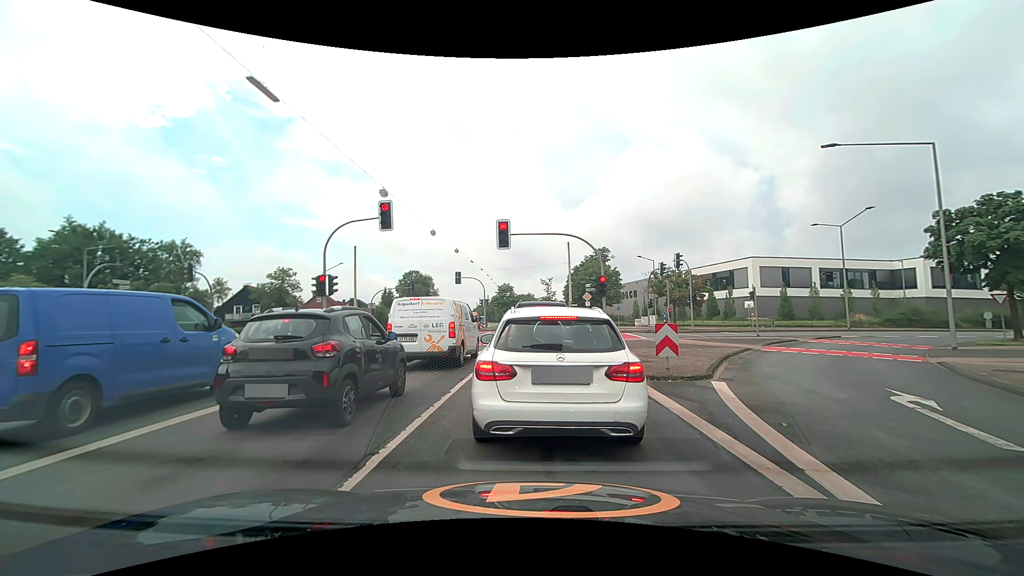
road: secondary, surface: asphalt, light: Day
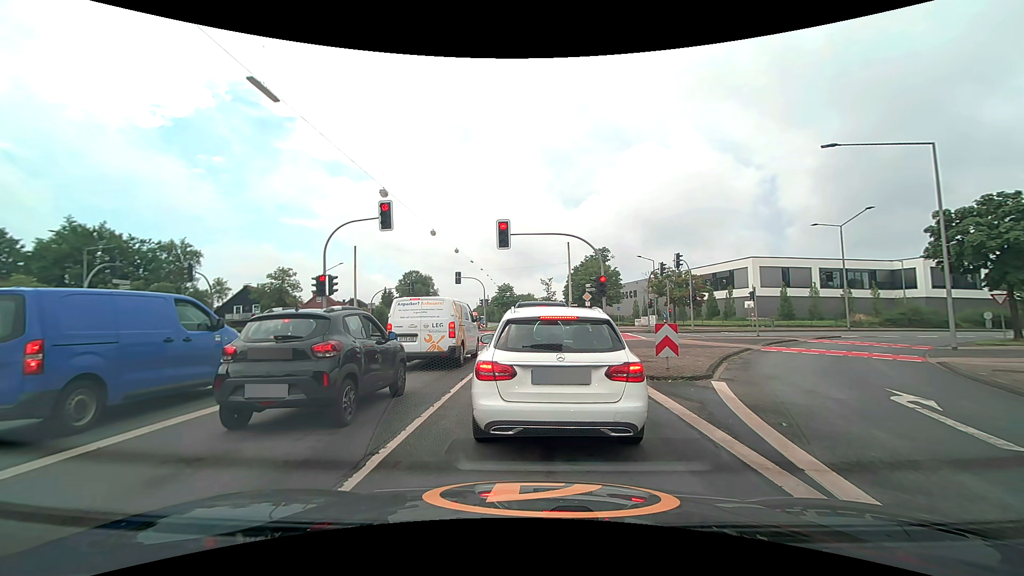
(0.0, 0.0) m; 0°
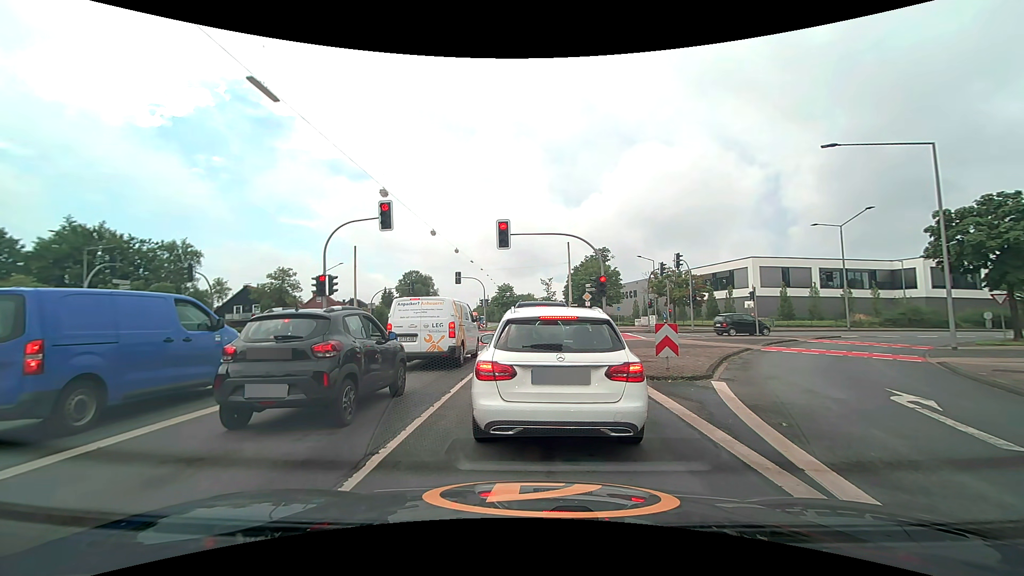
(0.0, 0.0) m; 0°
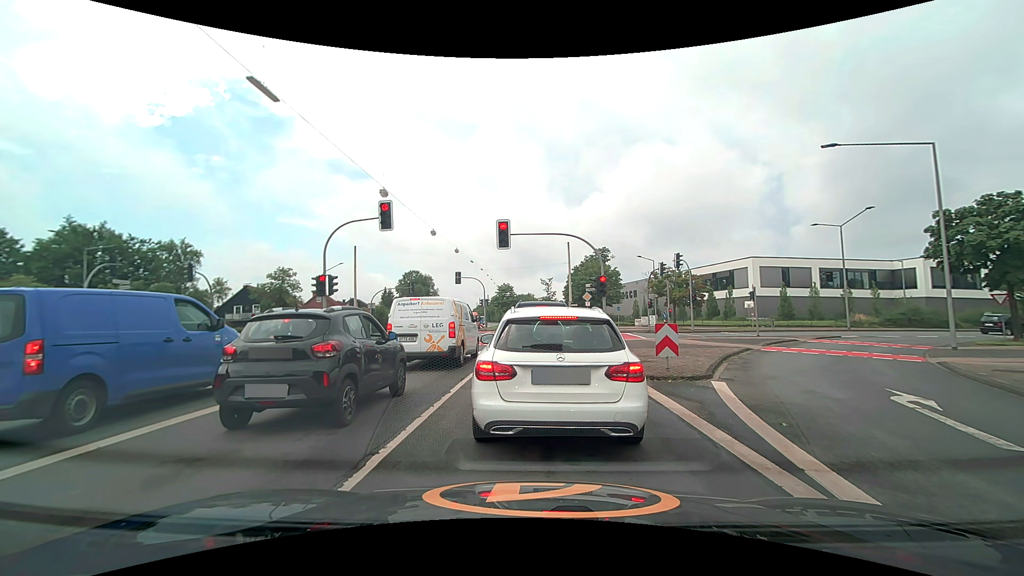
(0.0, 0.0) m; 0°
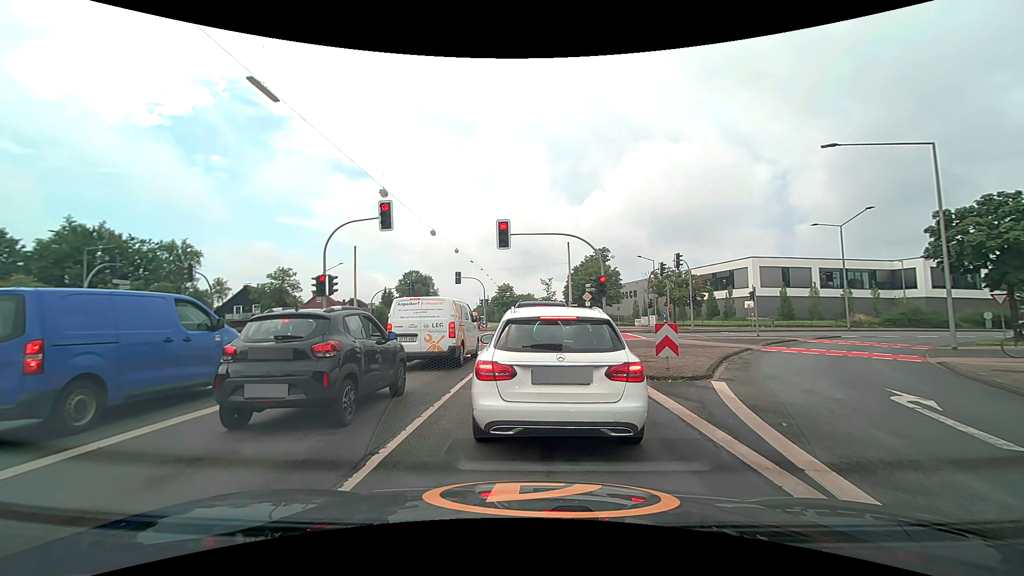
(0.0, 0.0) m; 0°
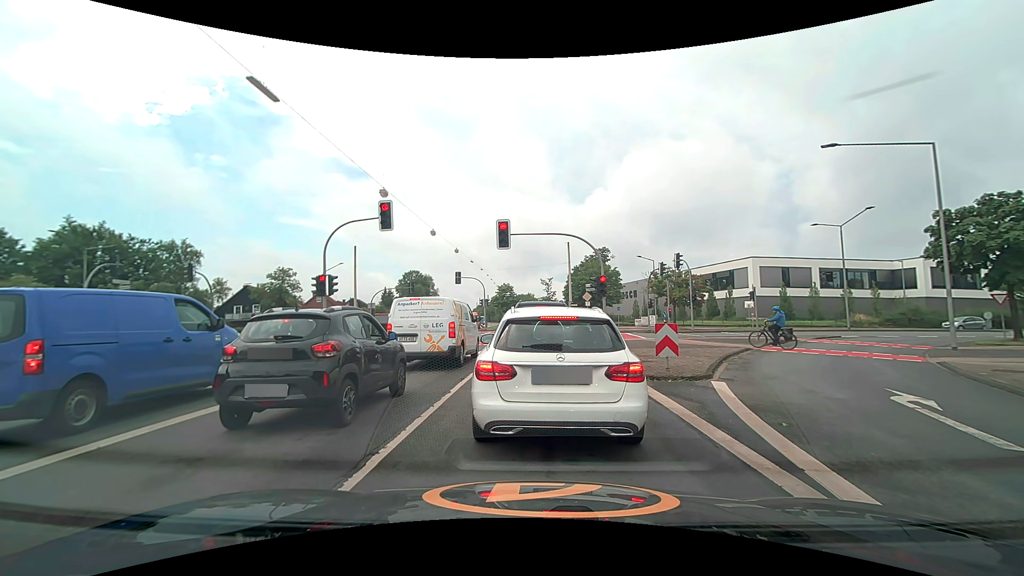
(0.0, 0.0) m; 0°
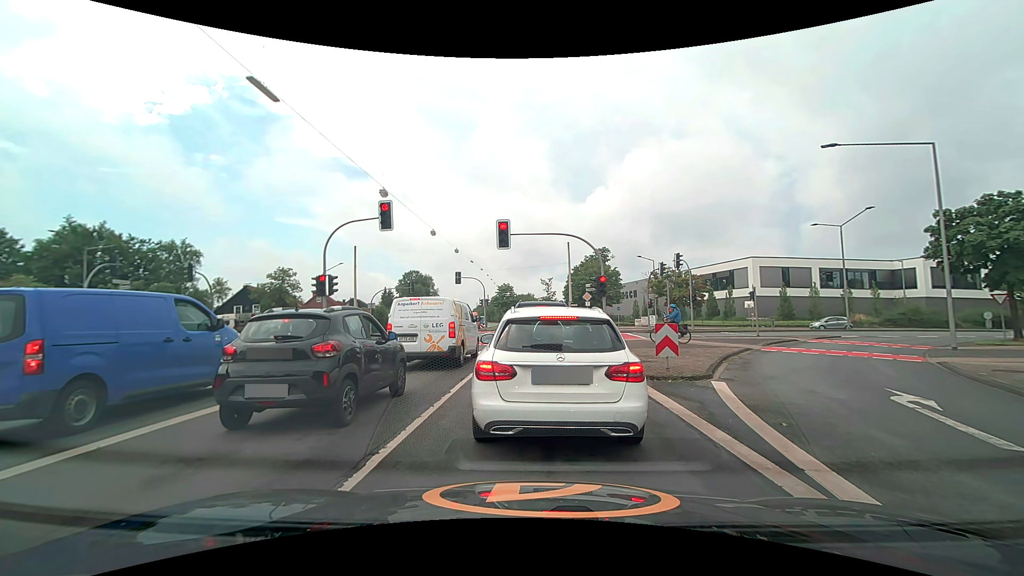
(0.0, 0.0) m; 0°
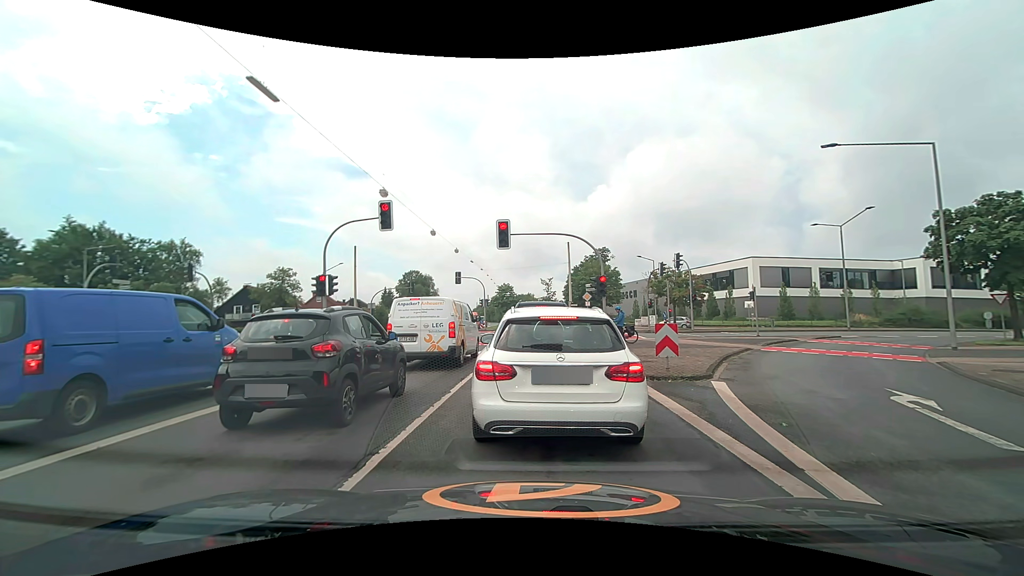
(0.0, 0.0) m; 0°
(0, +10) (0, +20) (0, +30) (0, +40) (0, +50) (0, +60) (0, +70) (0, +80) (0, +90) (-1, +100) m
